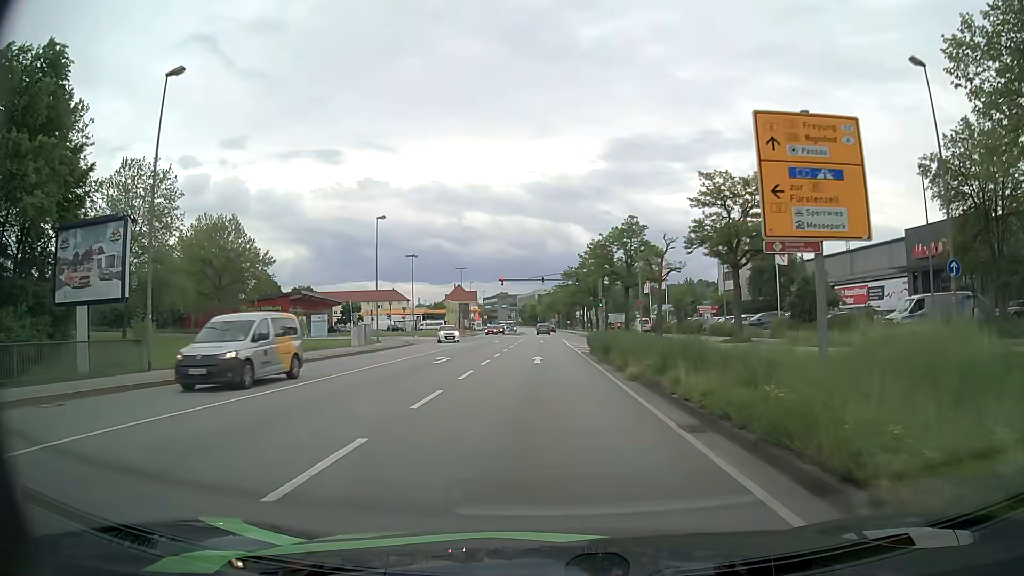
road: primary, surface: asphalt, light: Day
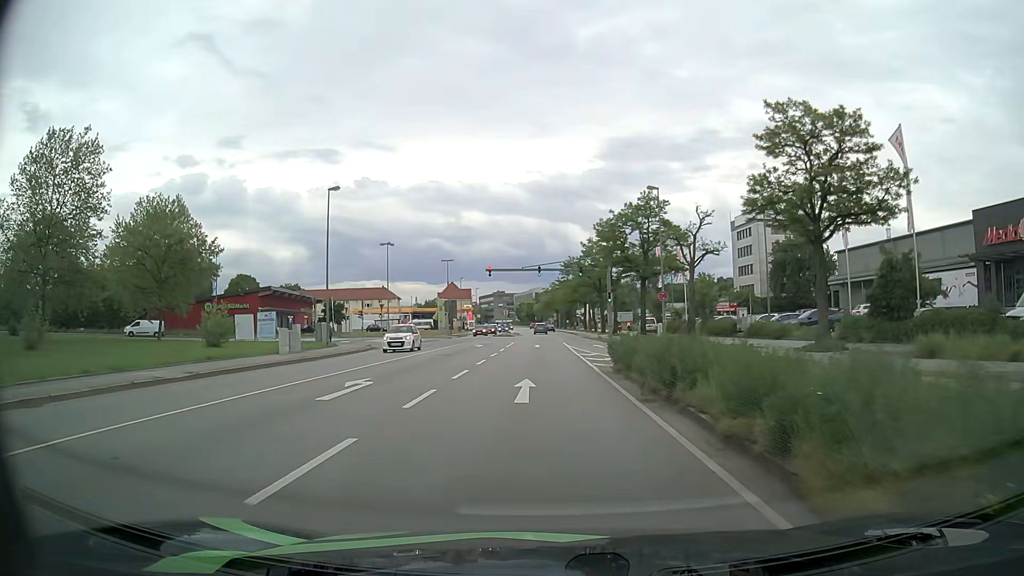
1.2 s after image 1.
(0.0, +12.1) m; 0°
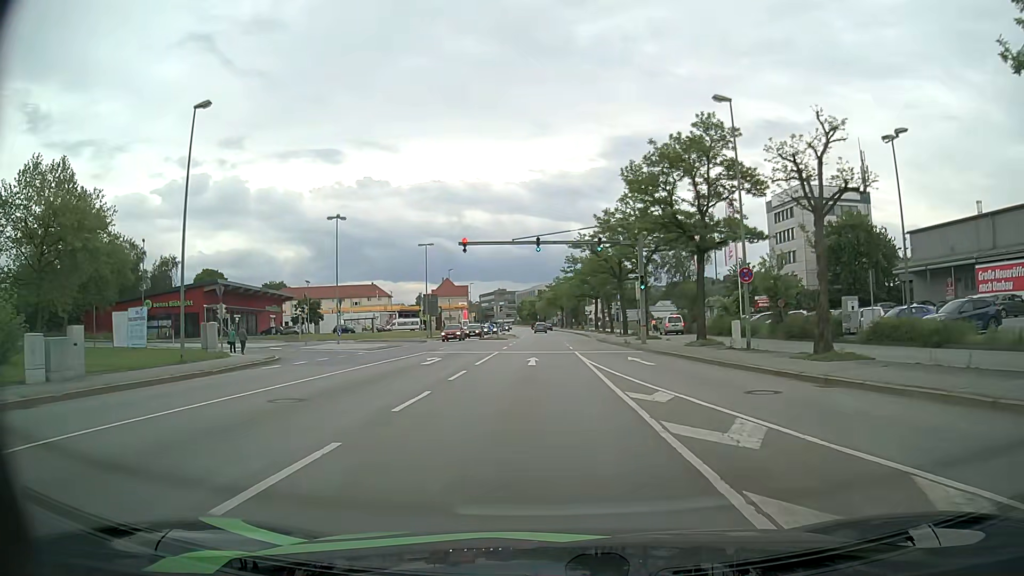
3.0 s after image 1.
(-0.1, +18.4) m; -1°
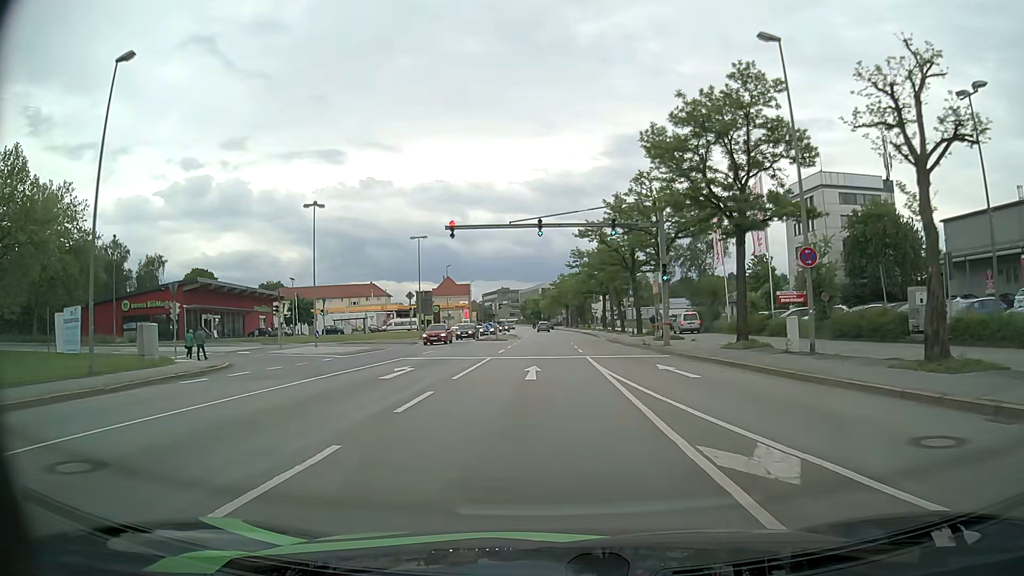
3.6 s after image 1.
(0.0, +6.2) m; 0°
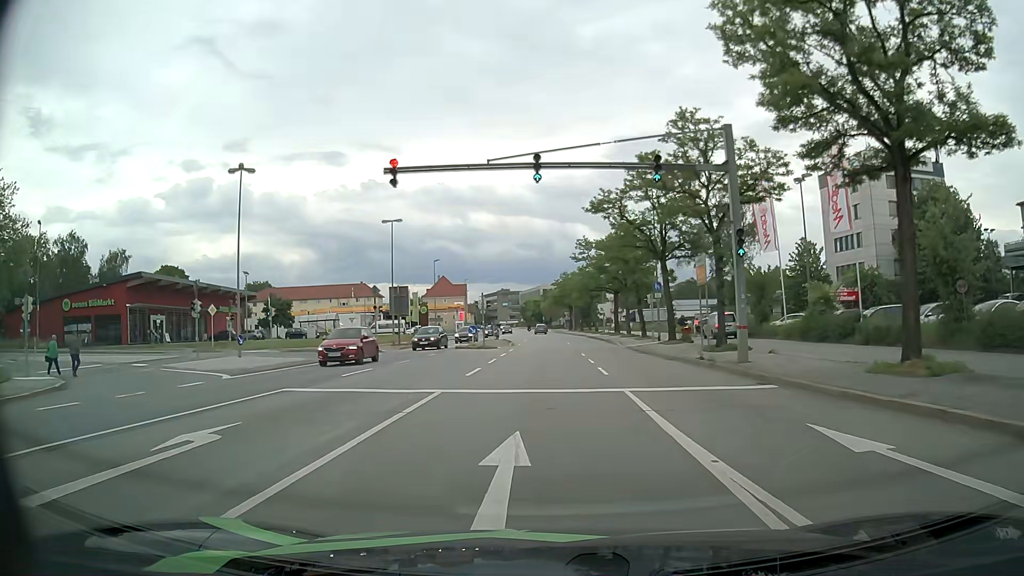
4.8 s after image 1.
(-0.1, +12.6) m; 0°
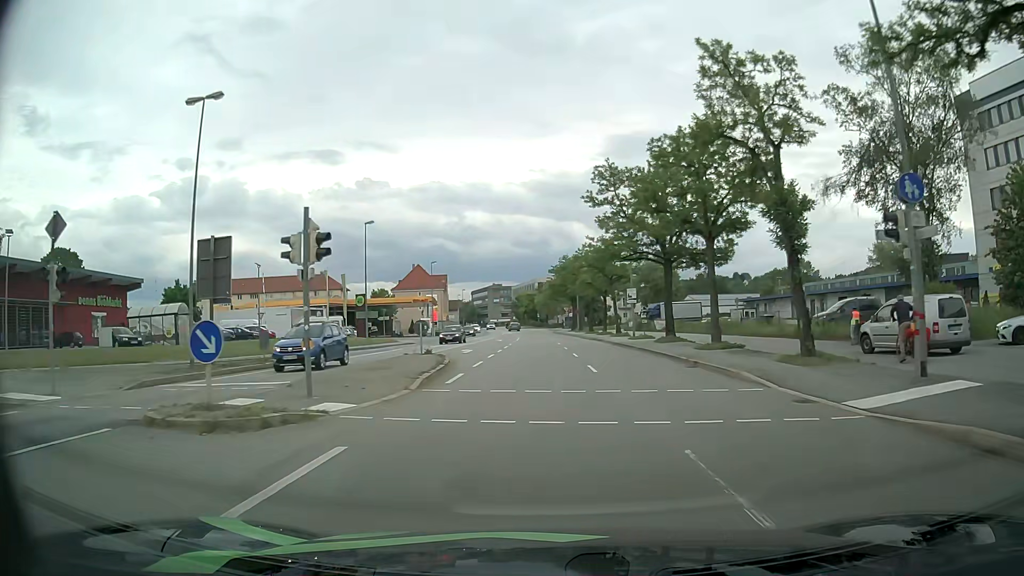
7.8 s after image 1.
(+0.2, +32.3) m; 0°
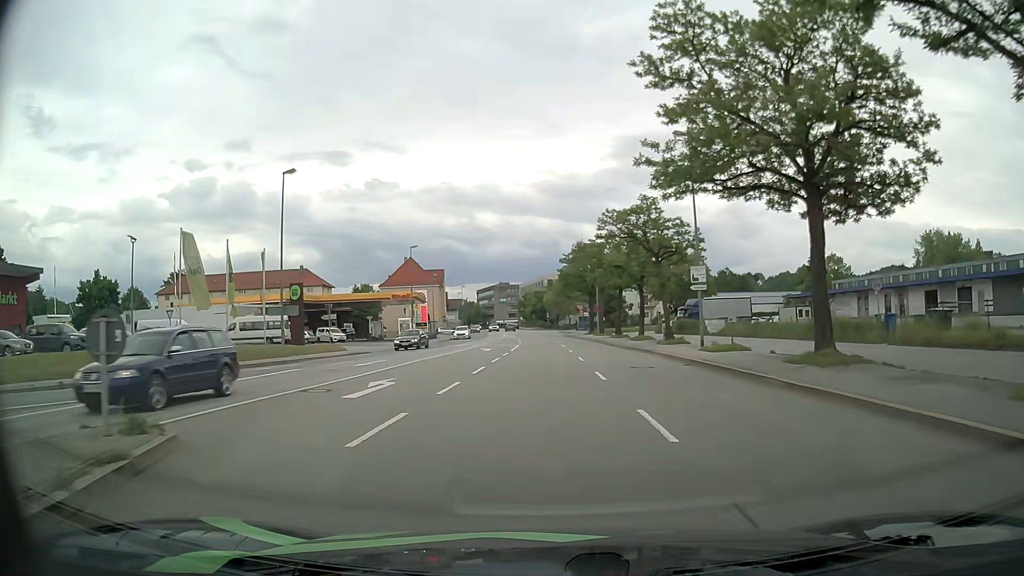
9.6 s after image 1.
(-0.1, +20.4) m; 0°
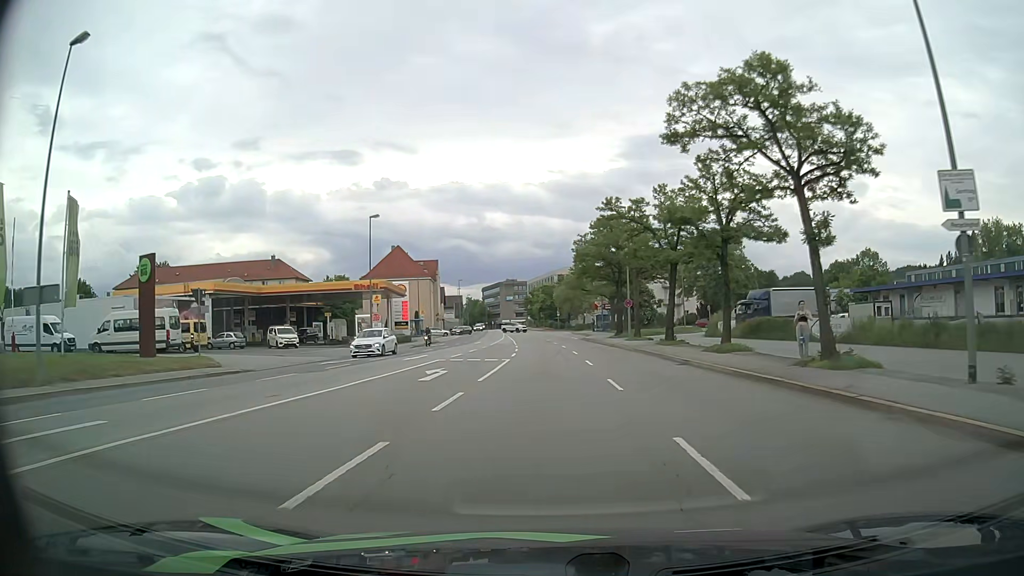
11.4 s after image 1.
(-0.2, +20.7) m; -1°
(0, +10) (0, +20) (-1, +30) (-1, +40) (-2, +50) (-2, +60) (-3, +70) (-3, +80) (-3, +90) (-4, +100) m
